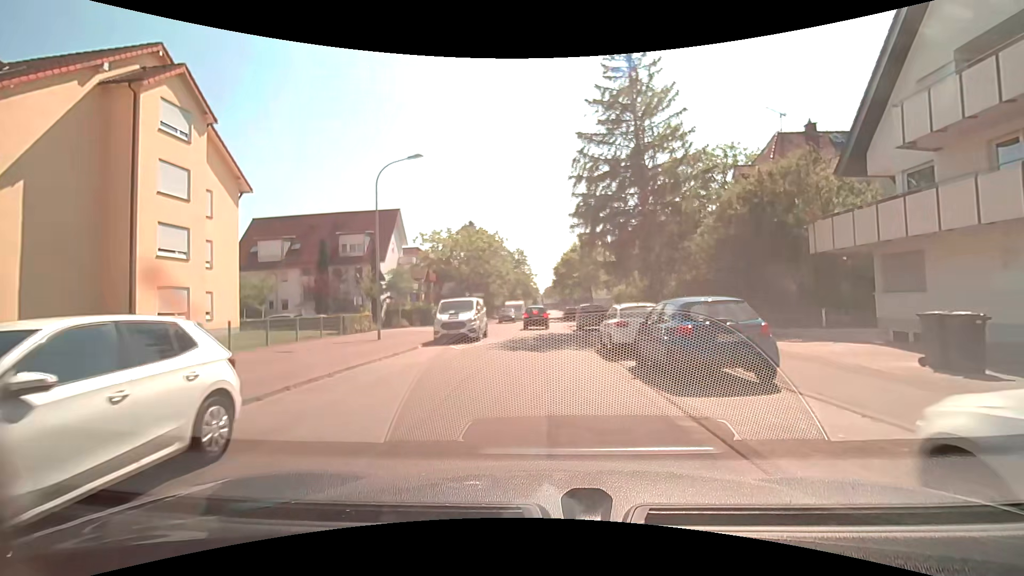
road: residential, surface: asphalt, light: Day
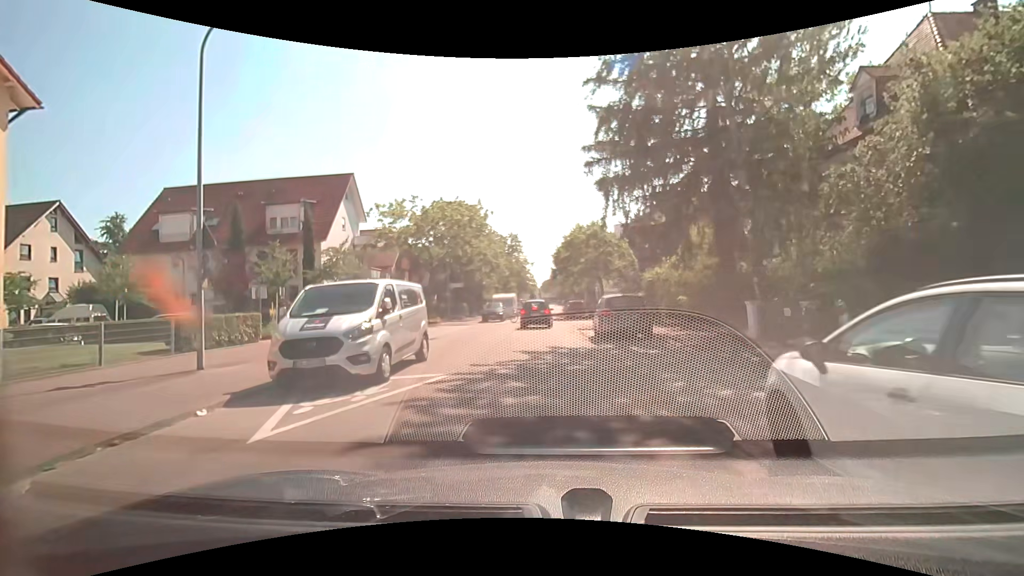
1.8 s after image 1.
(-0.1, +12.5) m; 0°
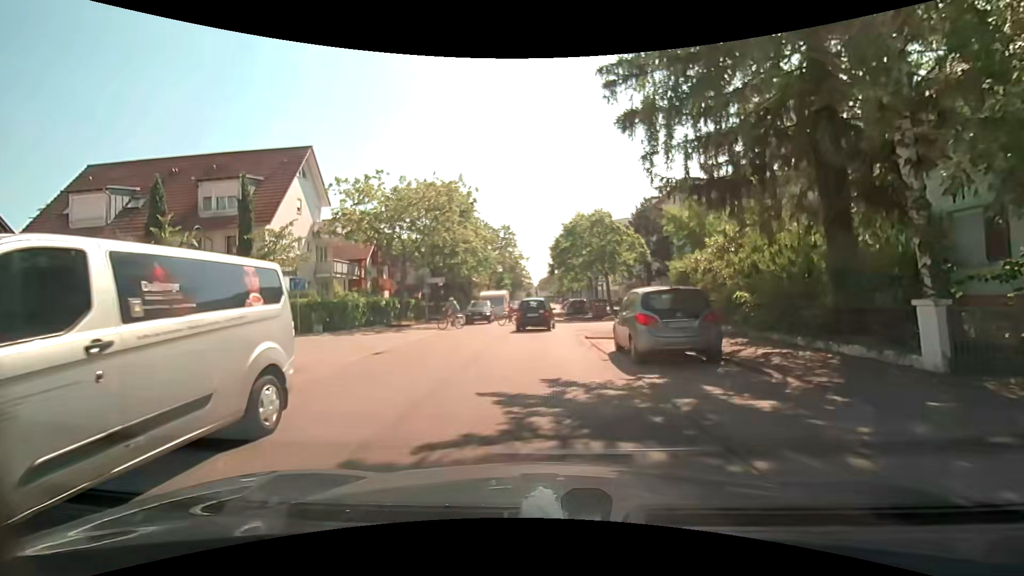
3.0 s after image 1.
(+0.1, +6.7) m; +1°
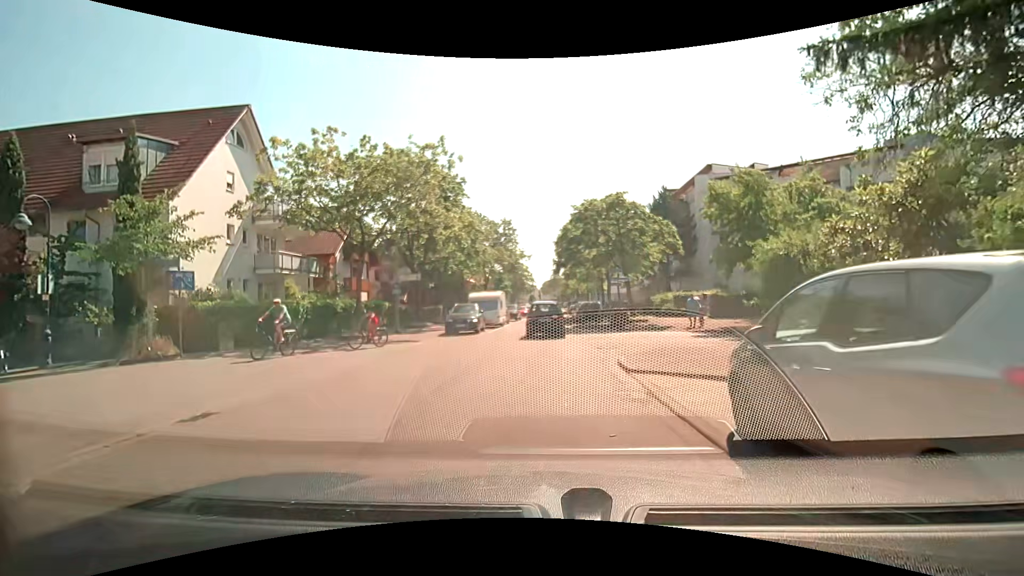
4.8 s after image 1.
(0.0, +8.0) m; 0°
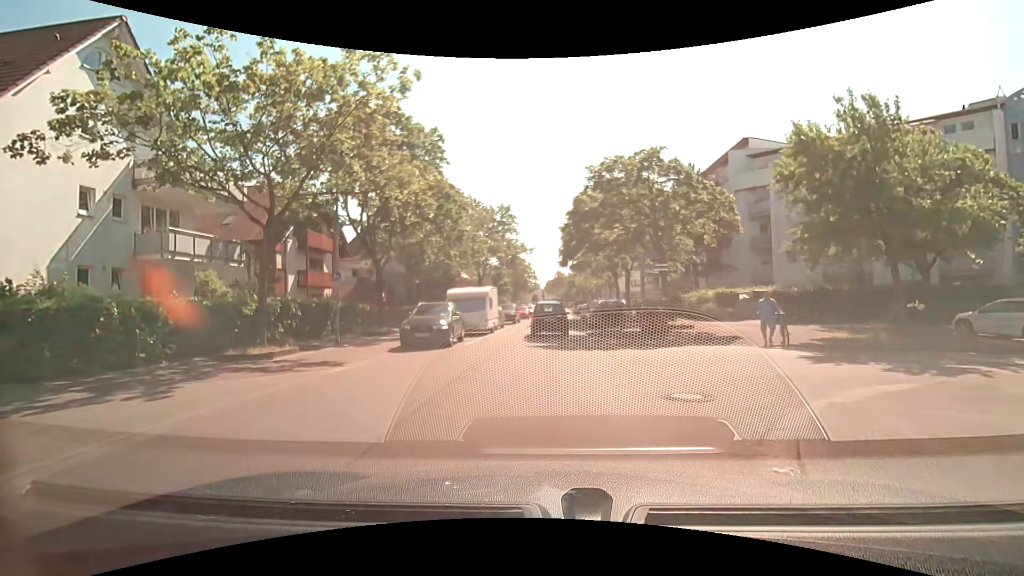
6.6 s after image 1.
(-0.1, +8.8) m; -1°
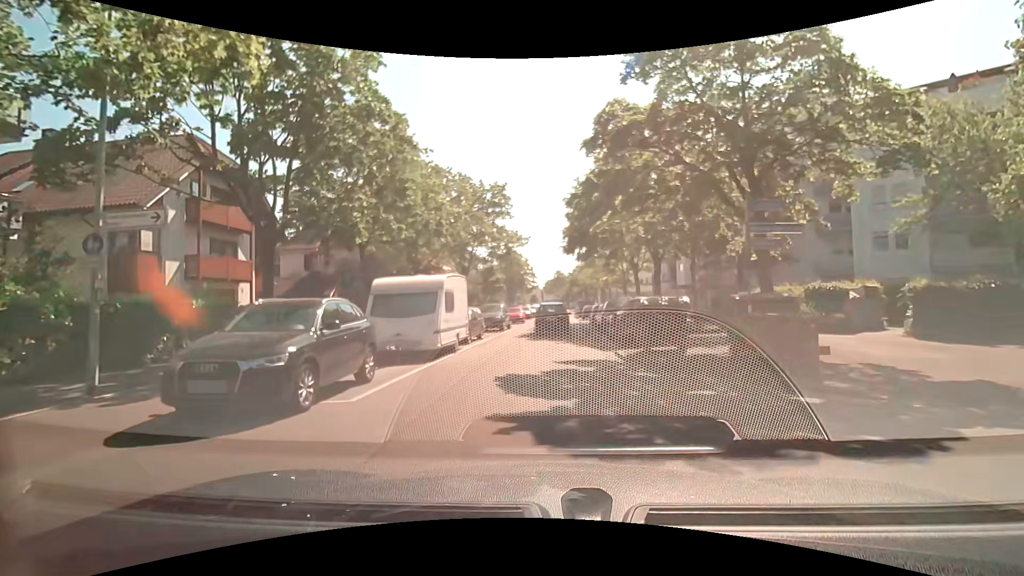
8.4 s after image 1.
(+0.1, +10.9) m; 0°
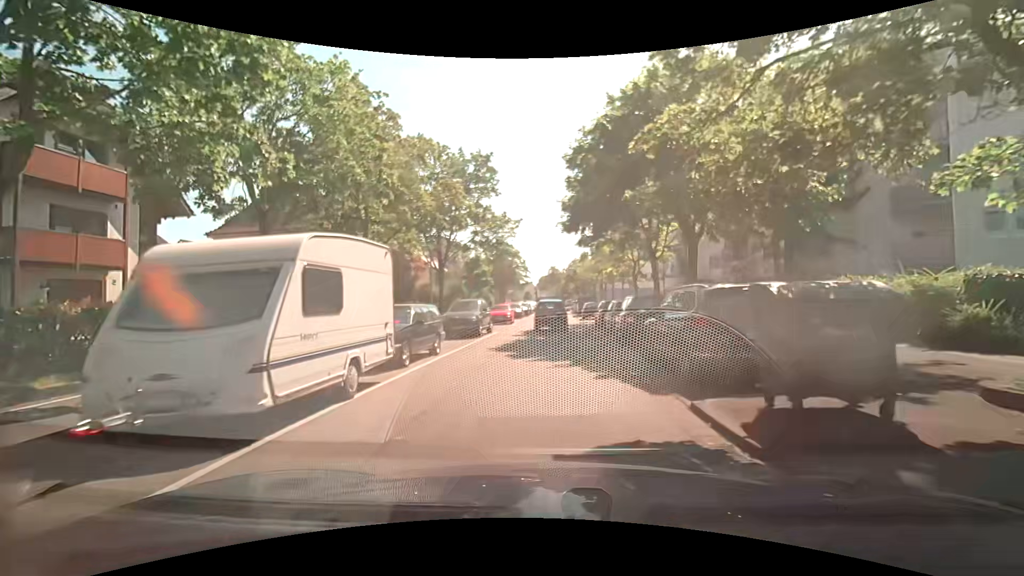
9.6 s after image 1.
(+0.1, +8.0) m; +1°
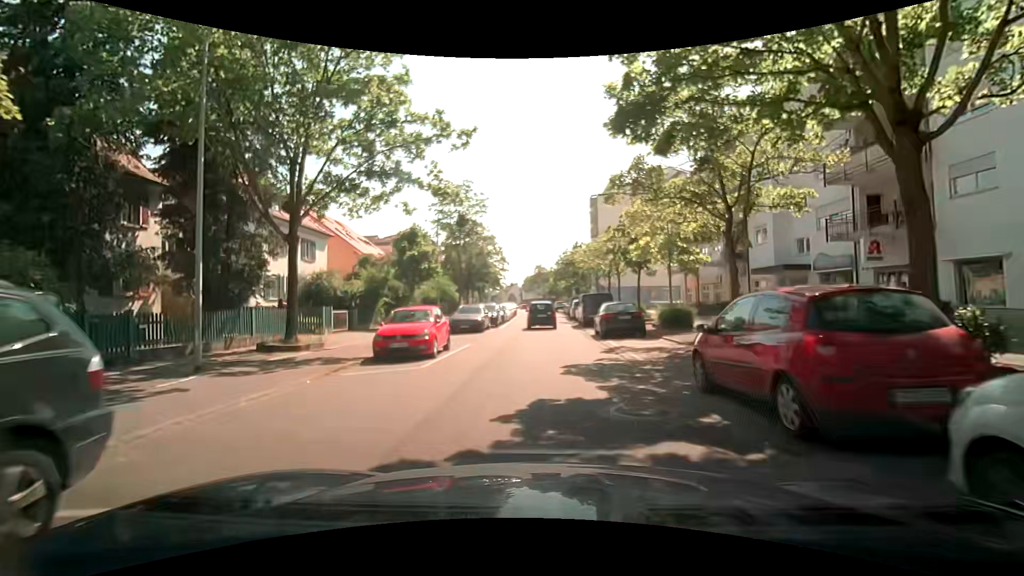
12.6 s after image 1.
(+0.3, +21.2) m; +1°
(0, +10) (0, +20) (0, +30) (0, +40) (+1, +50) (+1, +60) (0, +70) (0, +80) (-1, +90) (-2, +100) m
